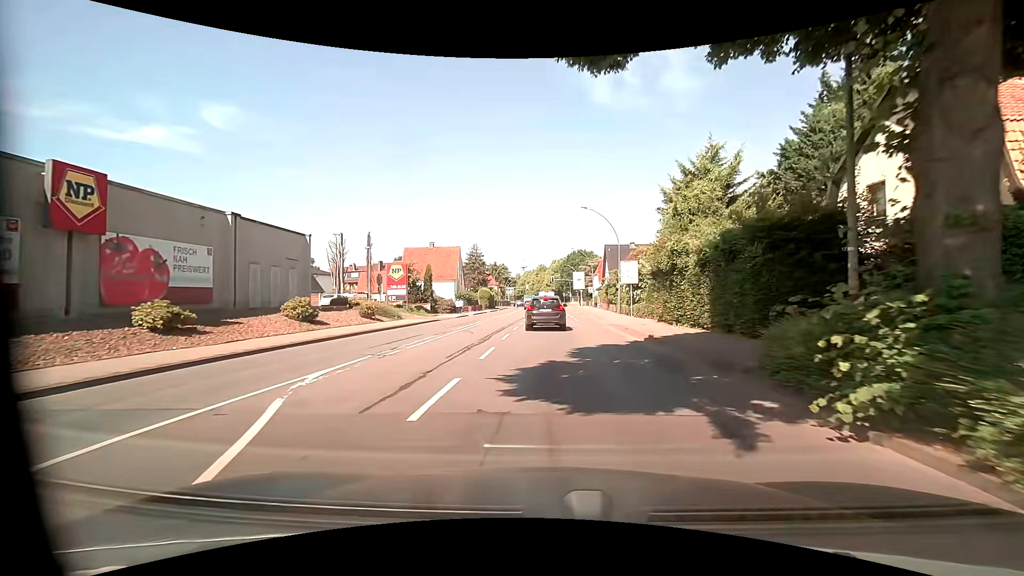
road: primary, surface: asphalt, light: Day
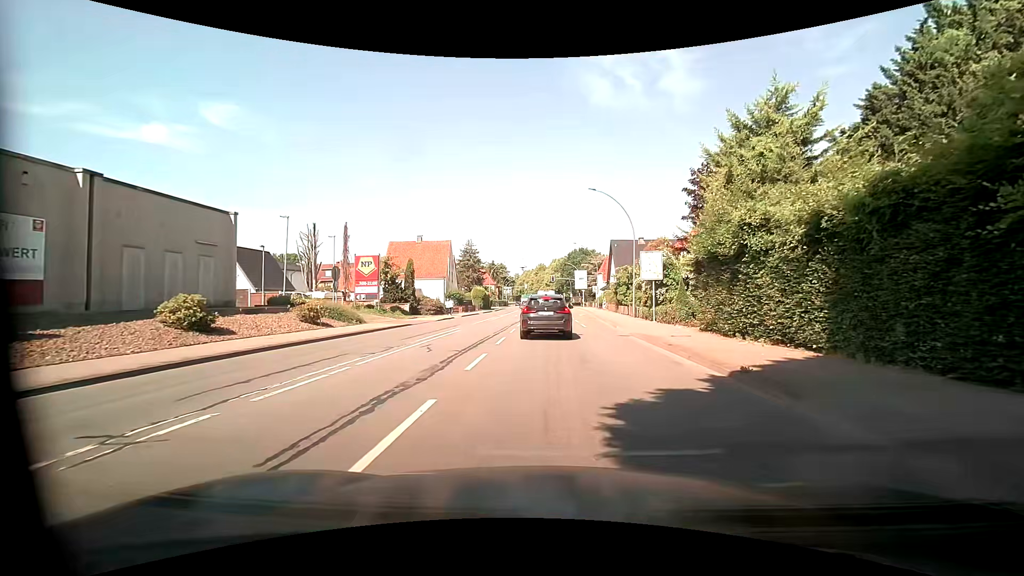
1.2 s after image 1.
(0.0, +7.5) m; -2°
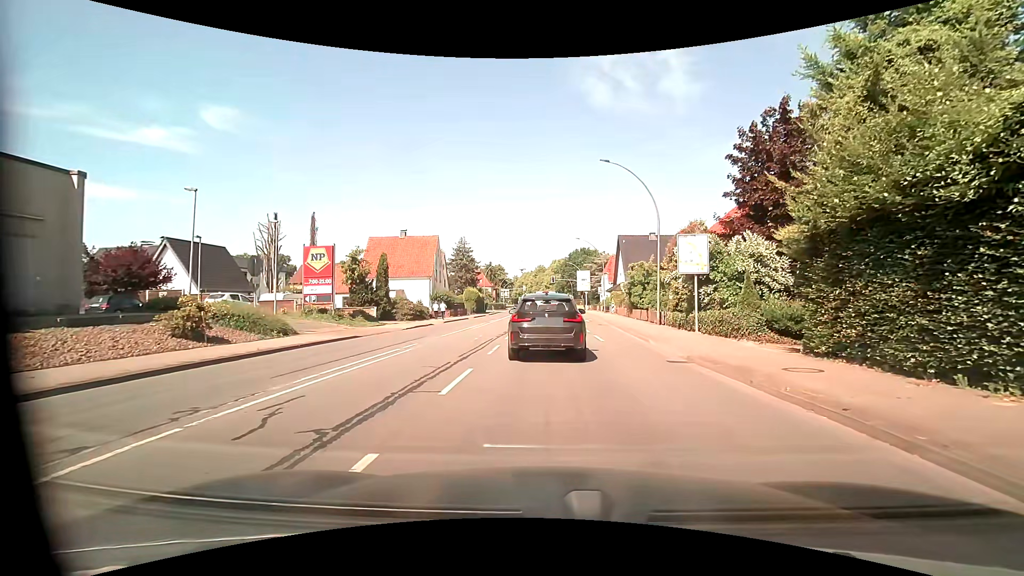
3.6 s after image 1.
(+0.3, +8.0) m; +2°
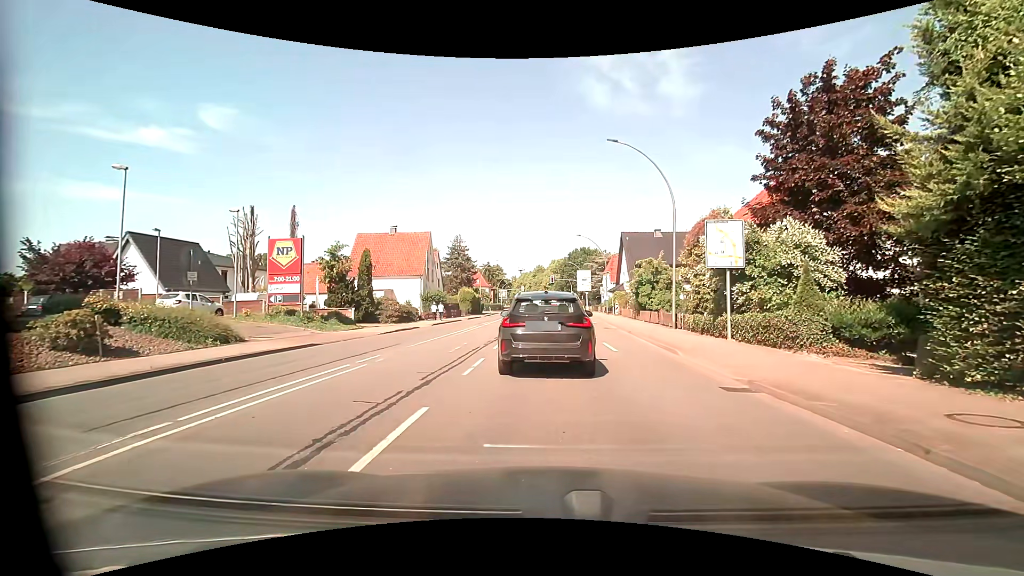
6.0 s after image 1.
(0.0, +3.8) m; 0°
(0, +10) (0, +20) (0, +30) (+1, +40) (+1, +50) (+1, +60) (+1, +70) (+1, +80) (+1, +90) (+1, +100) m
